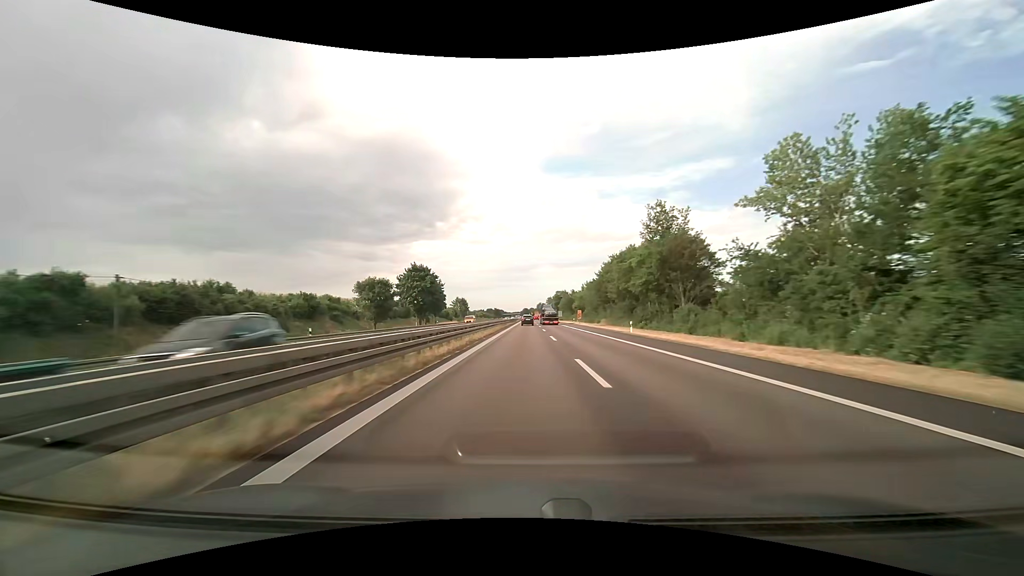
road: trunk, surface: asphalt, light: Day
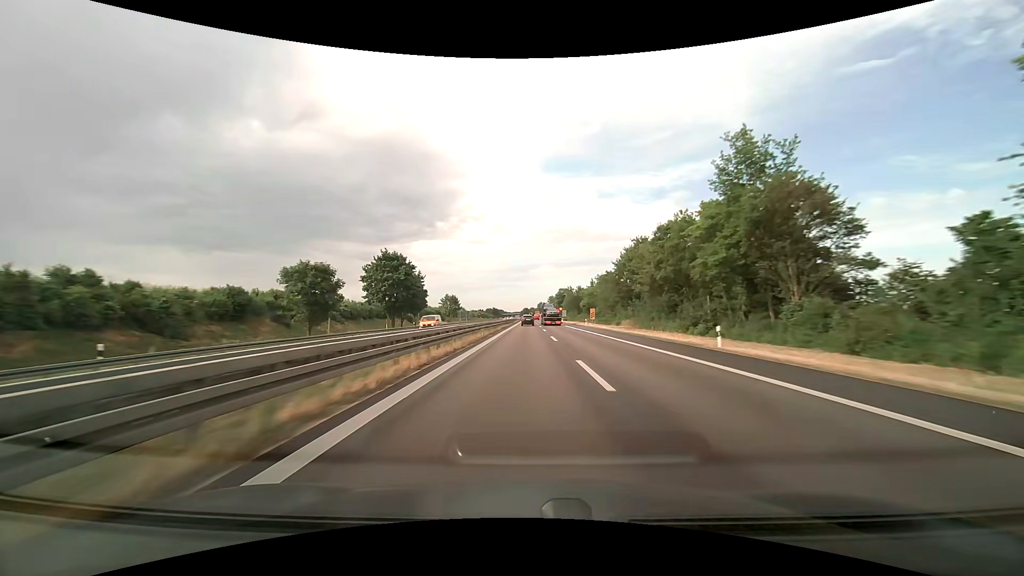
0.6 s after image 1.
(0.0, +18.5) m; 0°
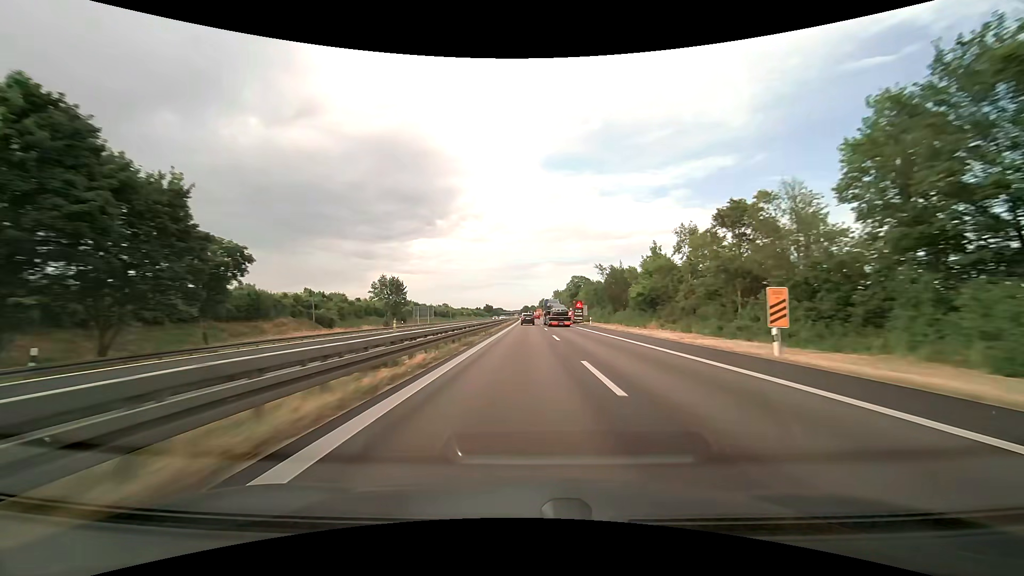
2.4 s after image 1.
(-0.1, +54.7) m; 0°
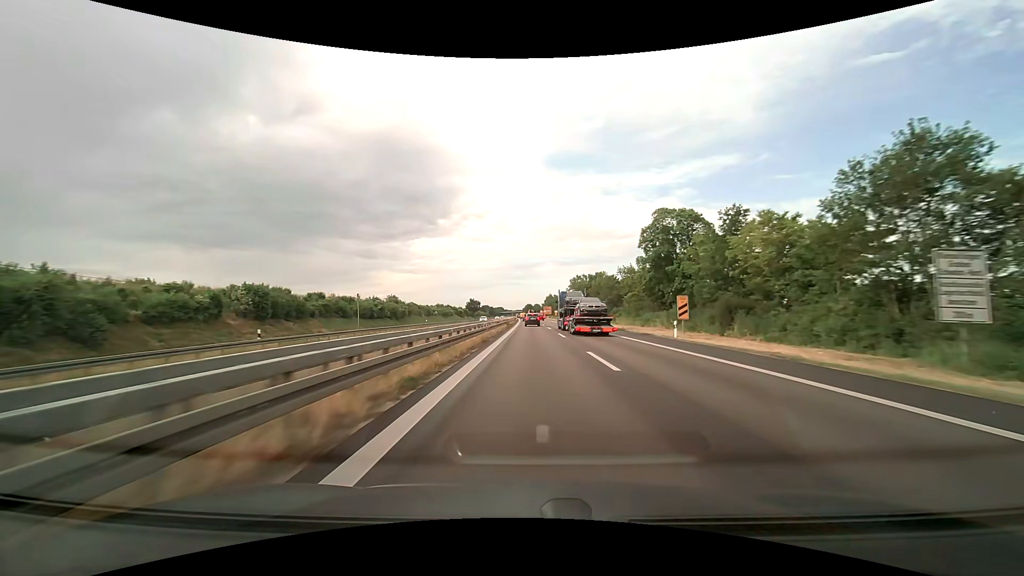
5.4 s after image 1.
(-0.6, +86.3) m; 0°
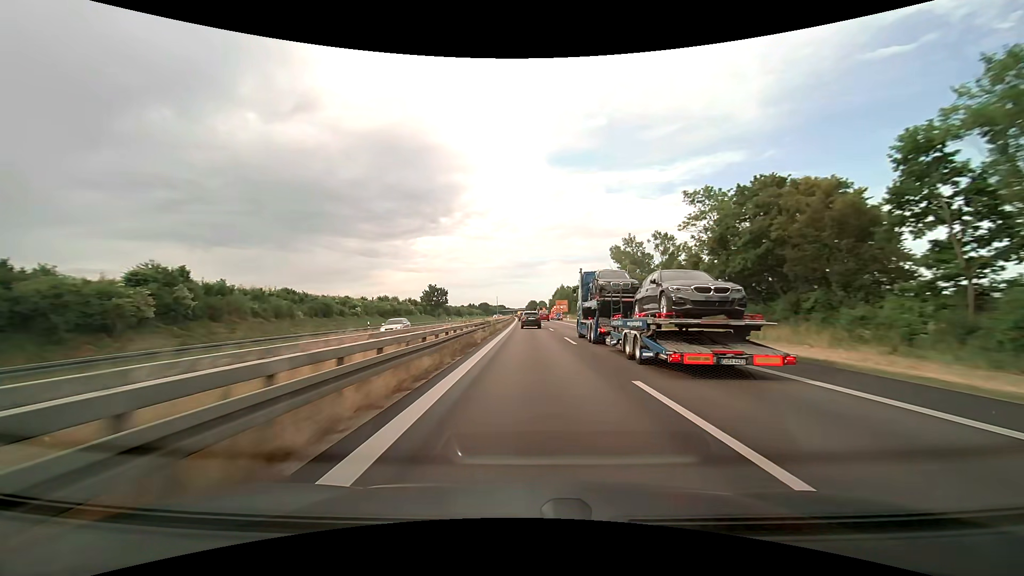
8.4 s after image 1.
(-0.1, +80.1) m; 0°
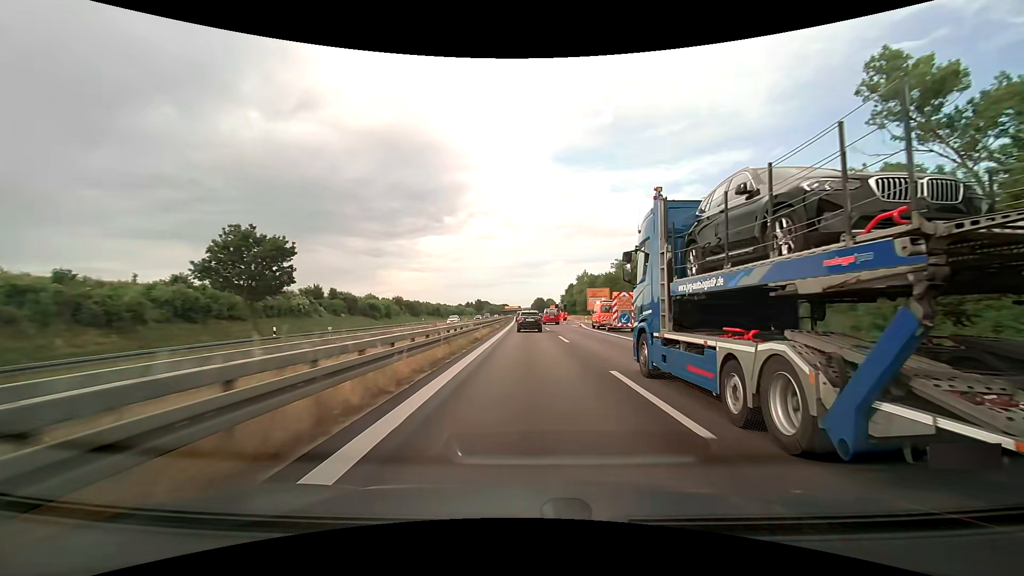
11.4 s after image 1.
(-0.3, +70.0) m; 0°
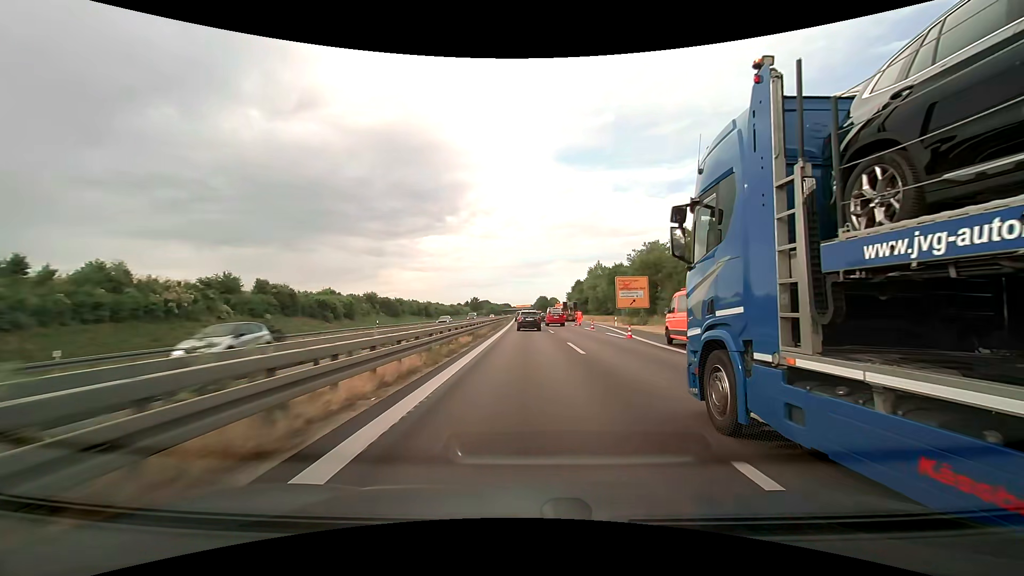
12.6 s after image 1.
(-0.1, +24.8) m; 0°
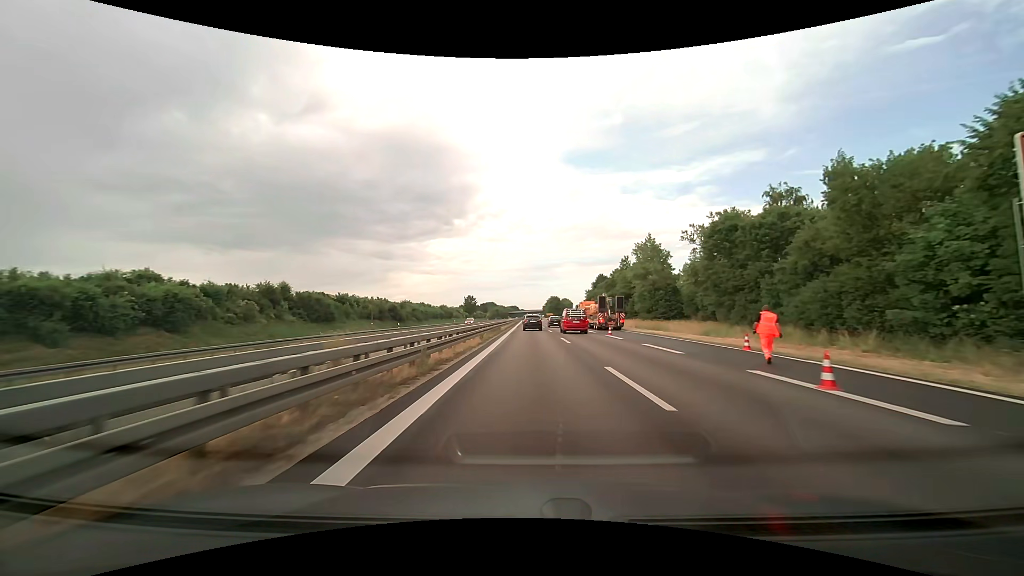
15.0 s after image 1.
(-0.5, +45.3) m; -1°
(0, +10) (0, +20) (0, +30) (0, +40) (0, +50) (0, +60) (0, +70) (0, +80) (0, +90) (0, +100) m
